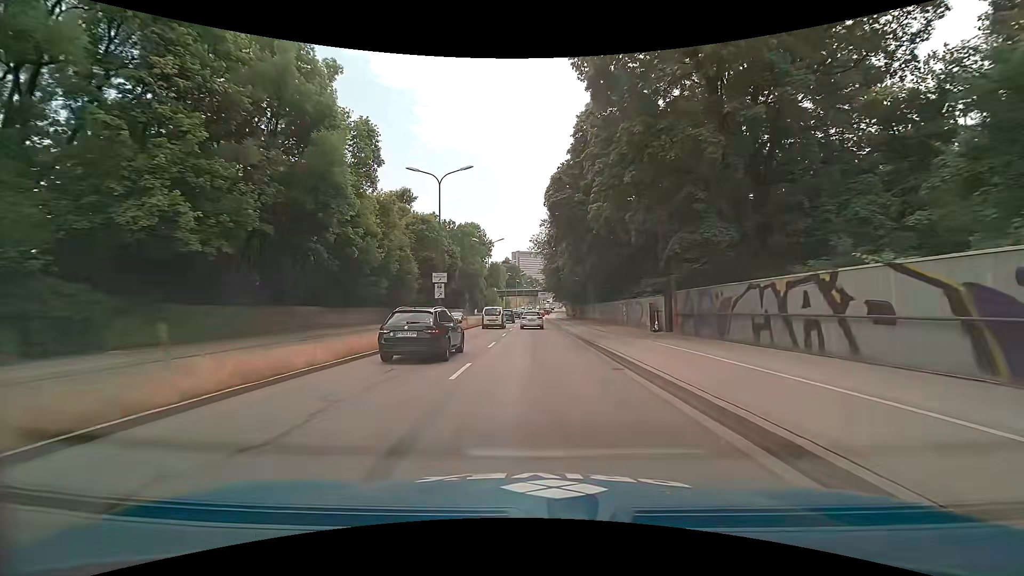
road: trunk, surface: asphalt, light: Day
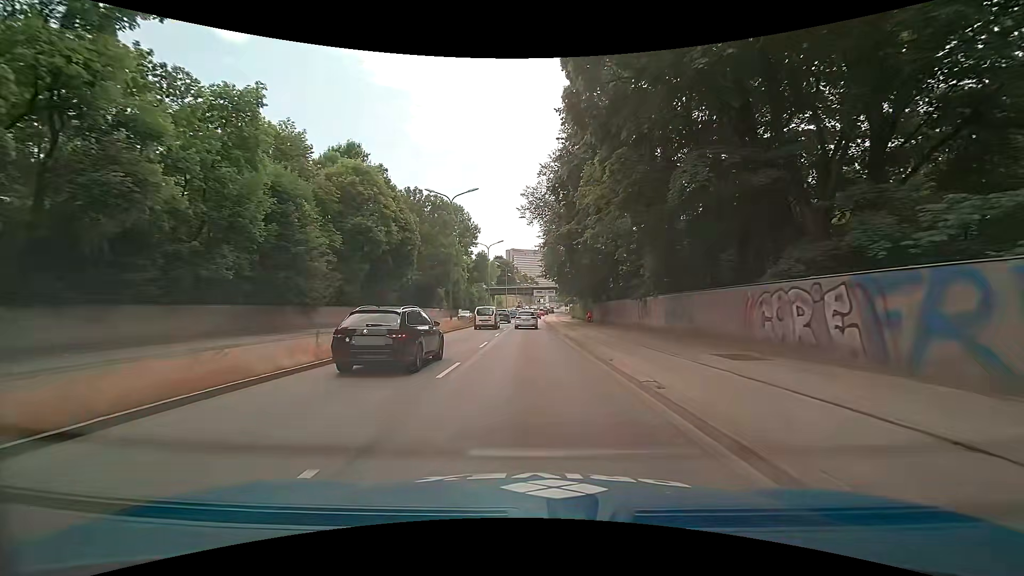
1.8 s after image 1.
(+0.1, +26.6) m; 0°
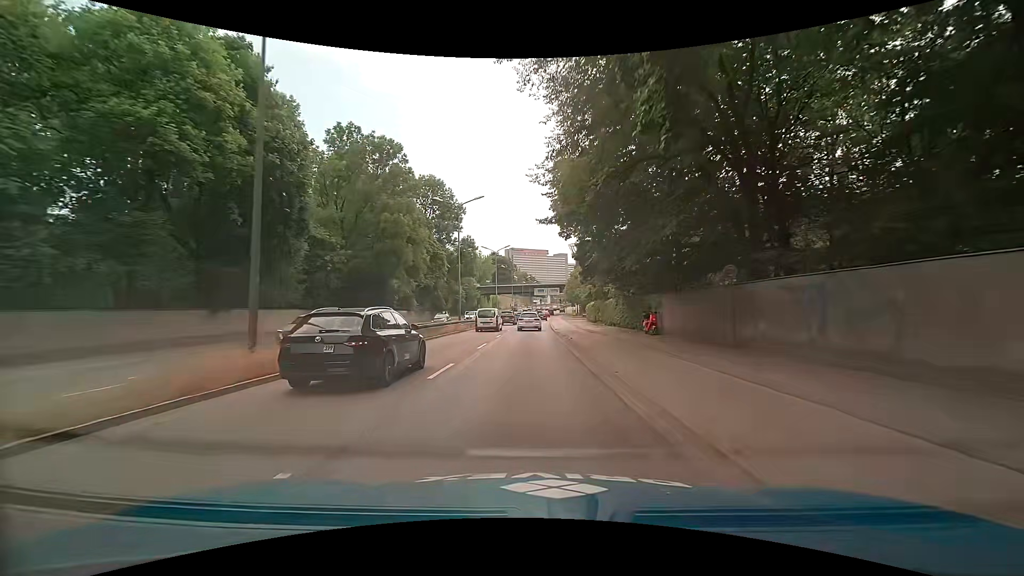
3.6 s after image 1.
(+0.1, +27.0) m; -1°
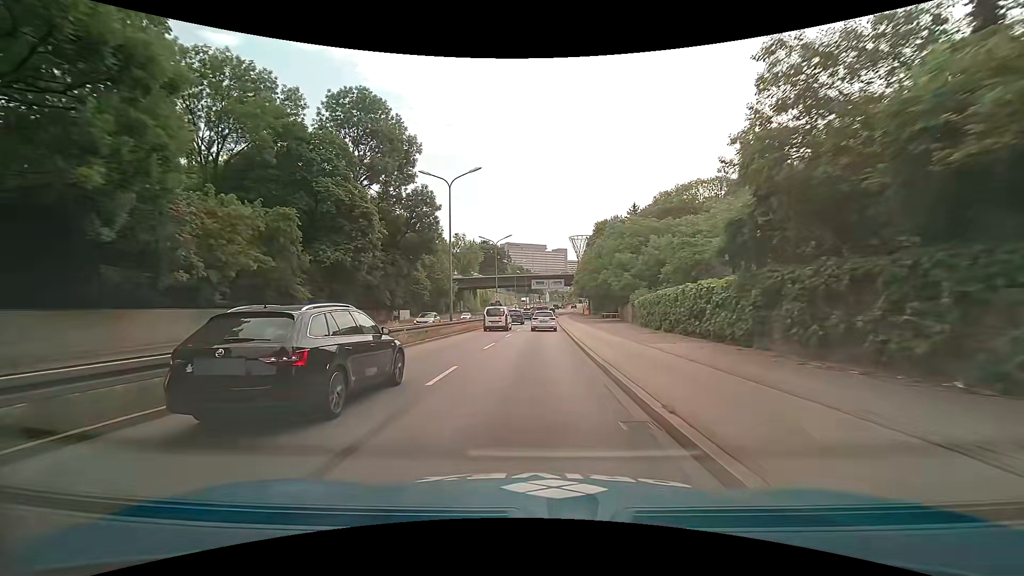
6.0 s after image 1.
(+0.5, +36.9) m; +2°
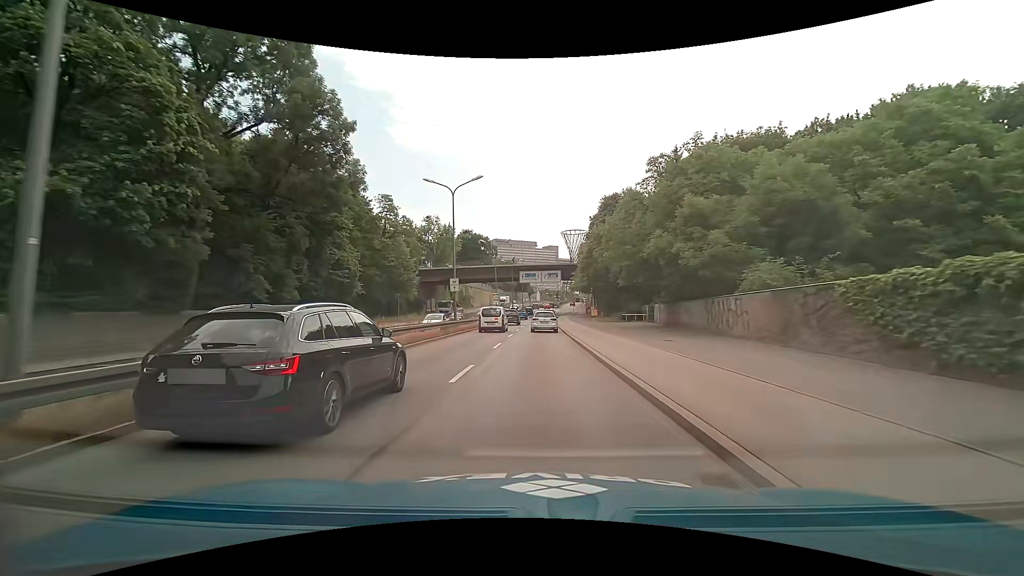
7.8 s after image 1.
(-0.3, +26.5) m; 0°
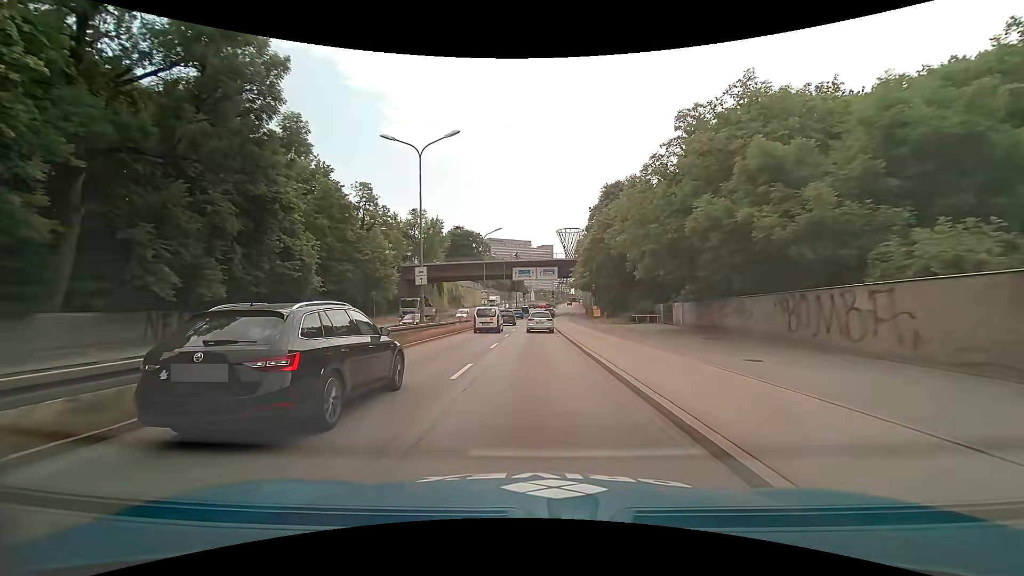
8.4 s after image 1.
(+0.1, +8.6) m; +1°
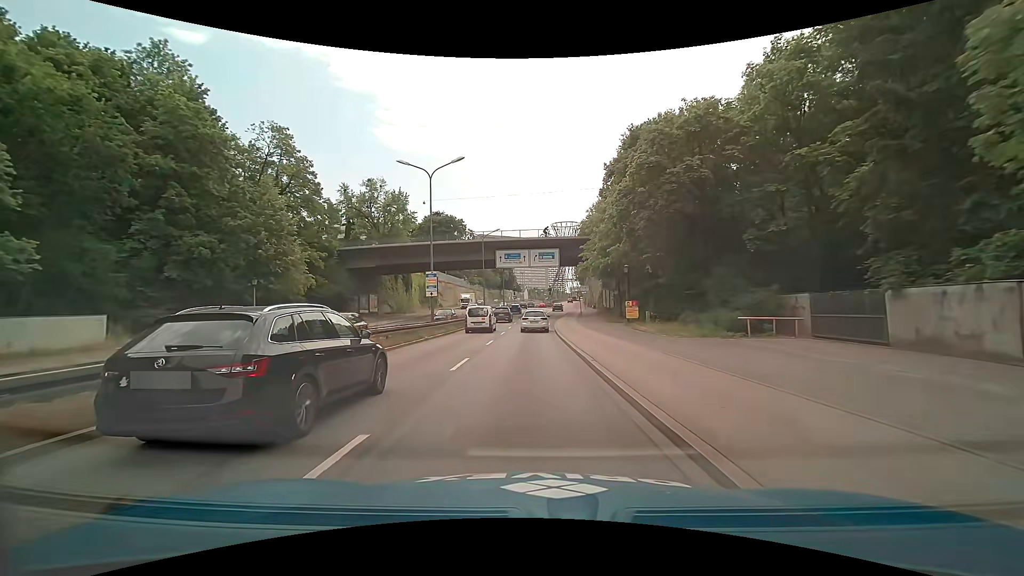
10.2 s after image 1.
(+0.2, +25.7) m; +1°
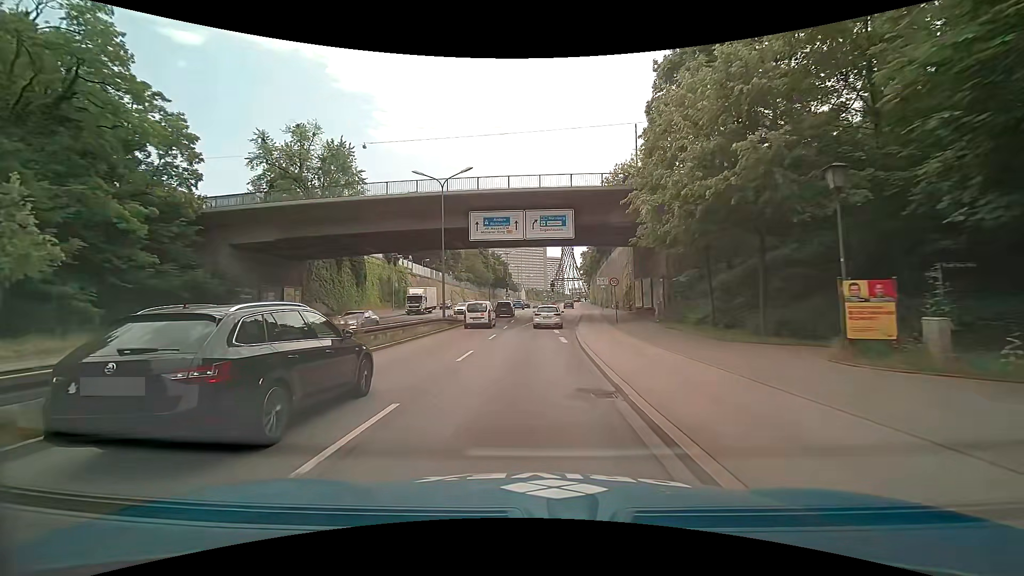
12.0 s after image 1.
(0.0, +25.6) m; 0°
(0, +10) (0, +20) (+1, +30) (+2, +40) (+3, +50) (+3, +60) (+4, +70) (+5, +80) (+6, +90) (+7, +100) m
